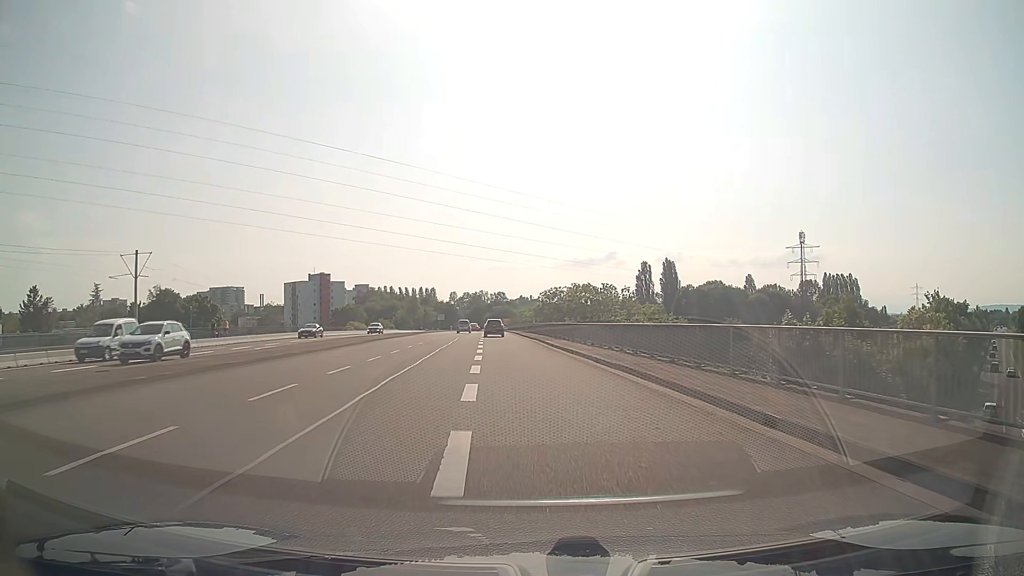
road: secondary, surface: asphalt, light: Day
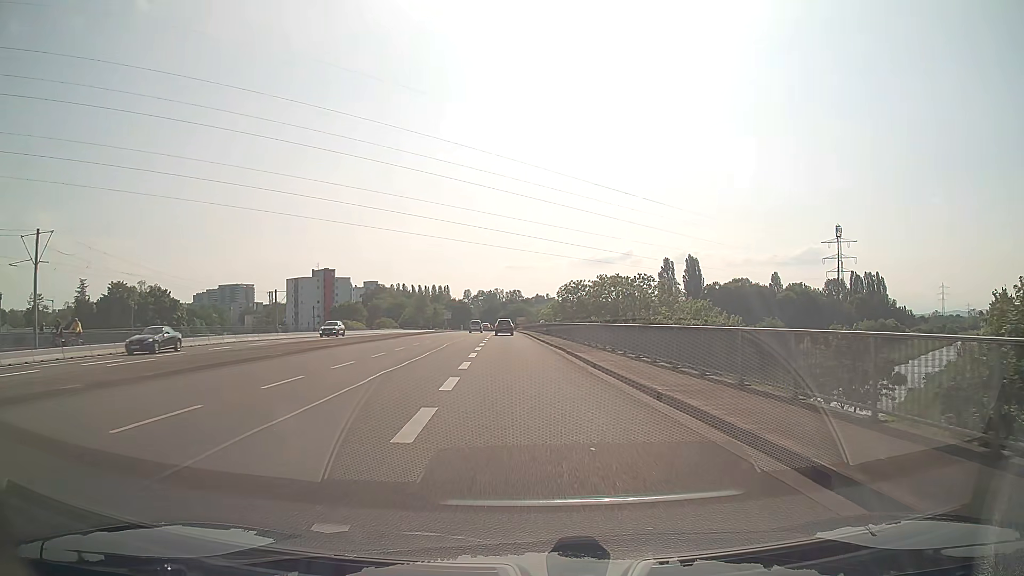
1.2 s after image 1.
(-0.1, +15.7) m; -1°
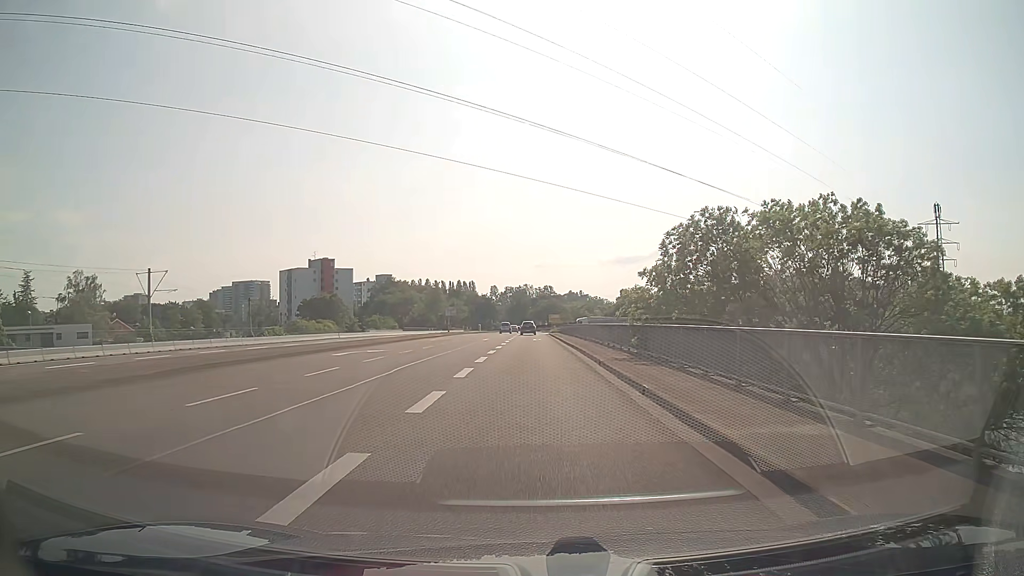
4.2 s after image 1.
(-1.0, +39.3) m; -2°
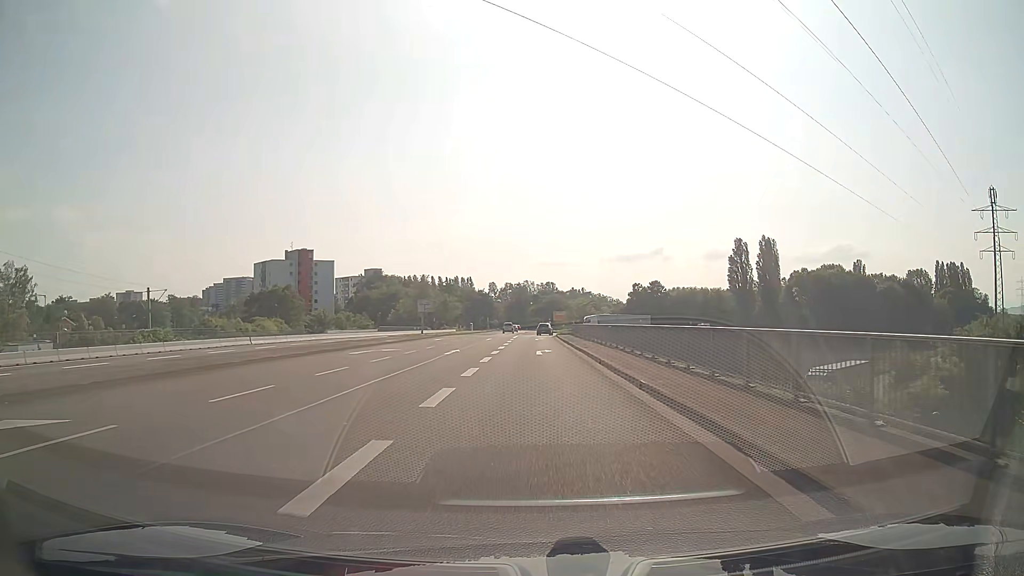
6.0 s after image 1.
(-0.1, +23.1) m; 0°
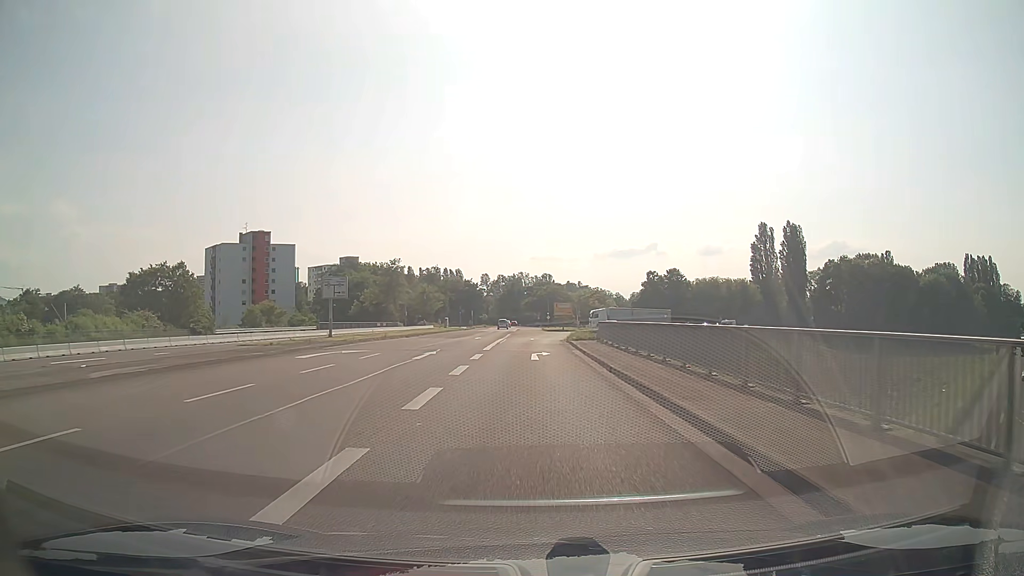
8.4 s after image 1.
(+0.1, +30.4) m; 0°
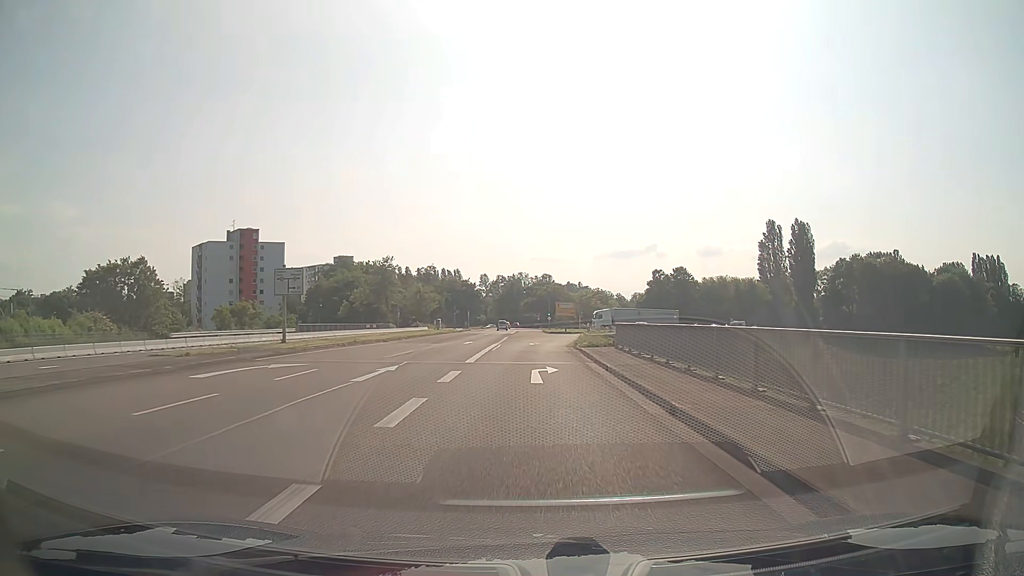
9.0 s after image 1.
(0.0, +7.6) m; 0°
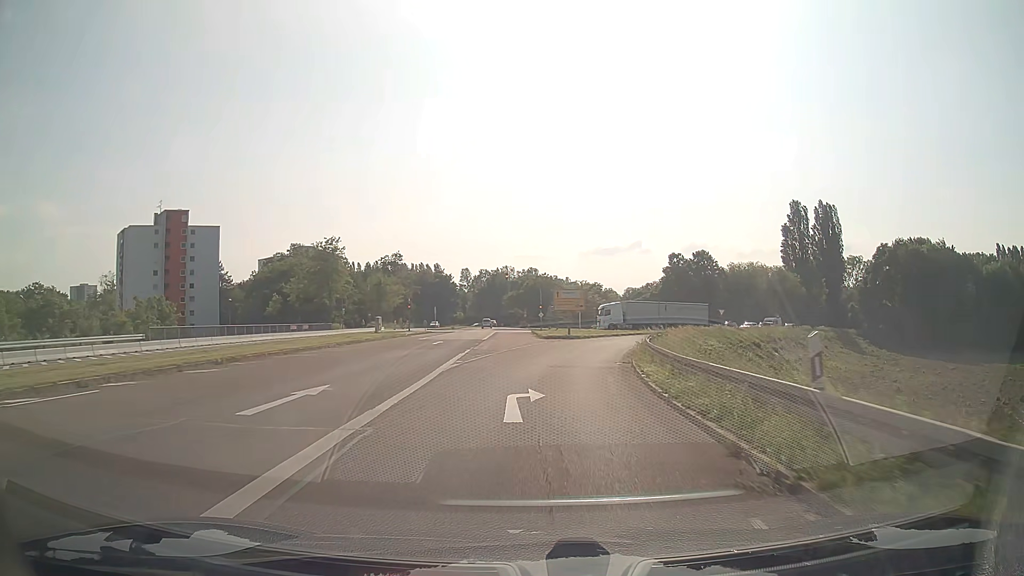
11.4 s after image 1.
(0.0, +30.1) m; +1°
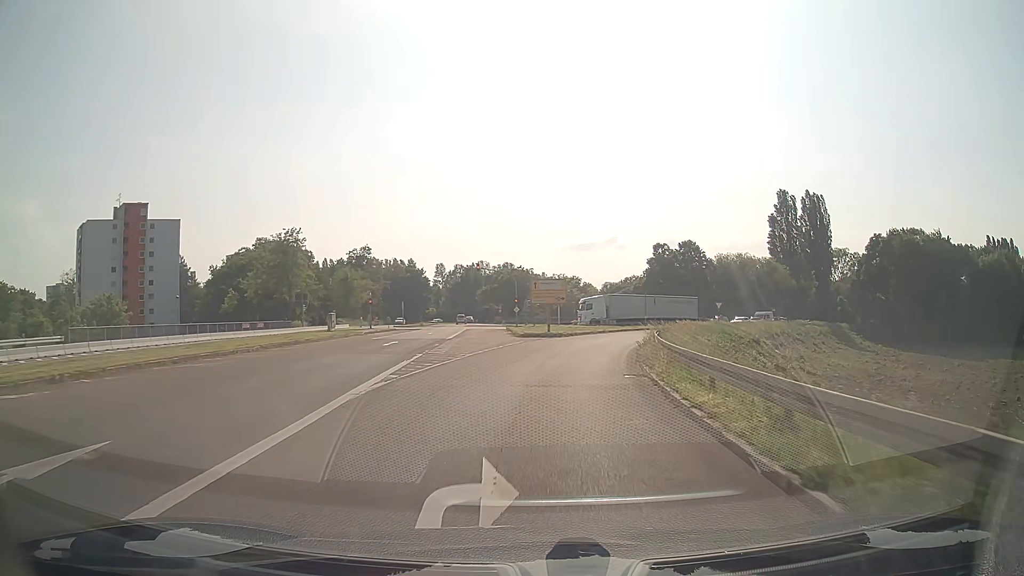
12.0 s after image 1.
(+0.1, +7.5) m; +2°
(0, +10) (+1, +20) (+2, +30) (+5, +40) (+8, +49) (+11, +58) (+16, +67) (+21, +76) (+26, +84) (+32, +92) m
